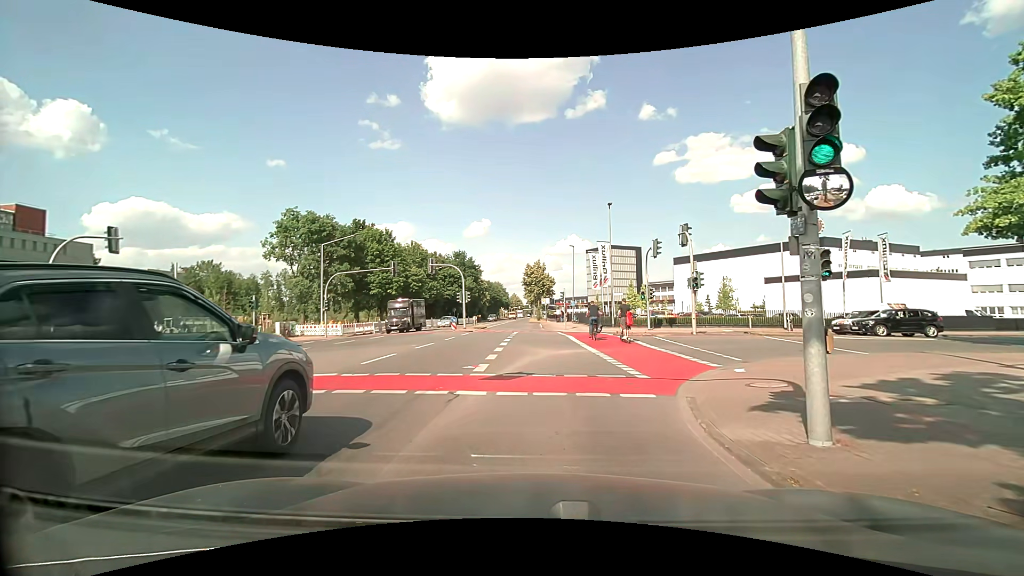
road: secondary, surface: asphalt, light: Day
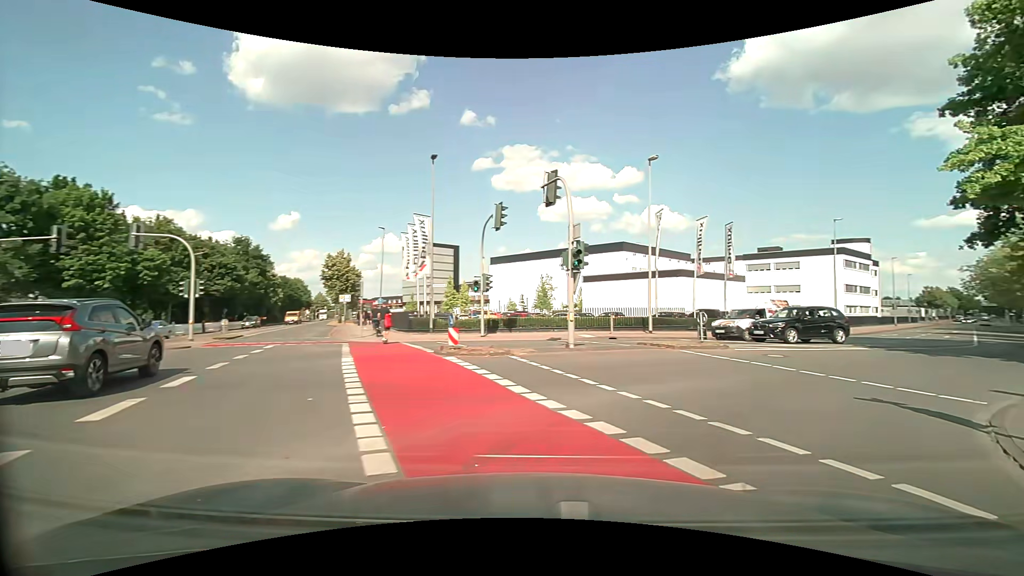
(+1.4, +13.4) m; +21°
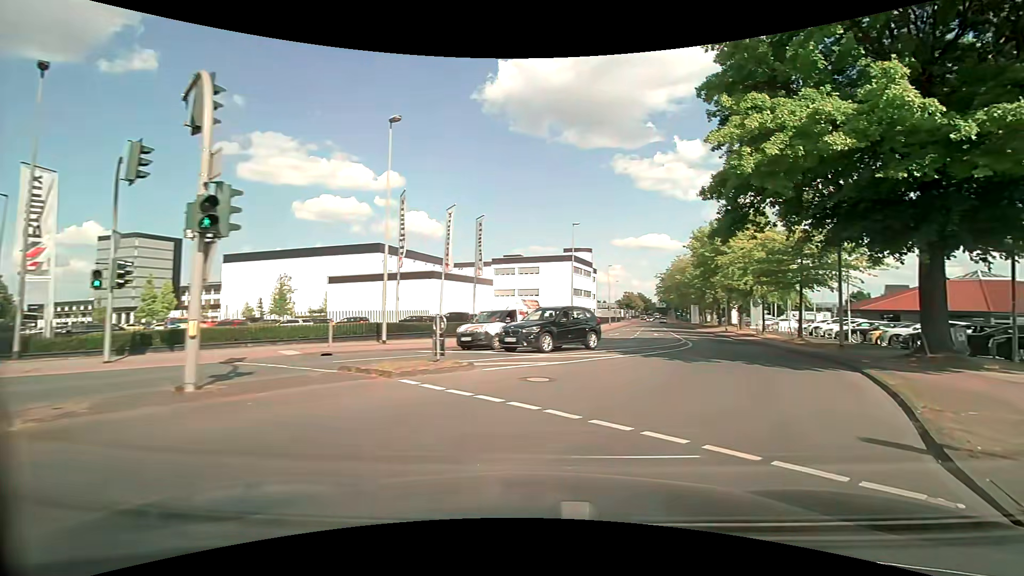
(+1.8, +6.7) m; +28°
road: tertiary
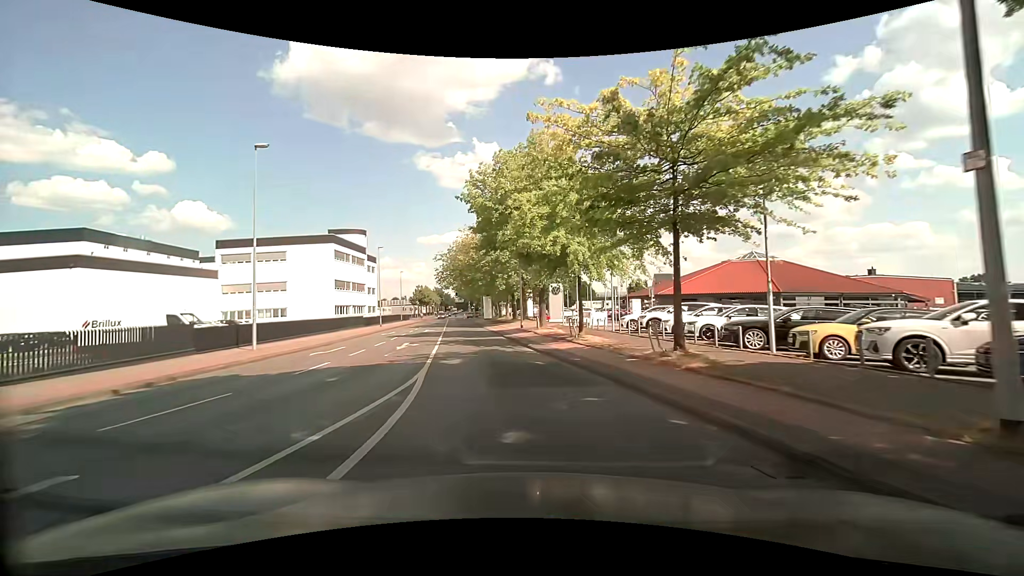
(+6.9, +19.9) m; +23°
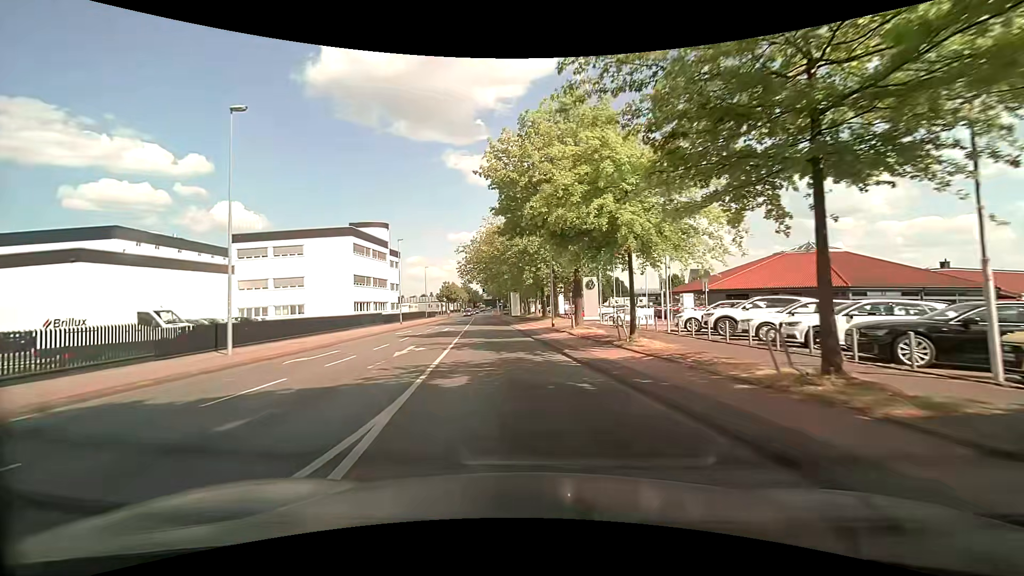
(-0.1, +5.0) m; -4°
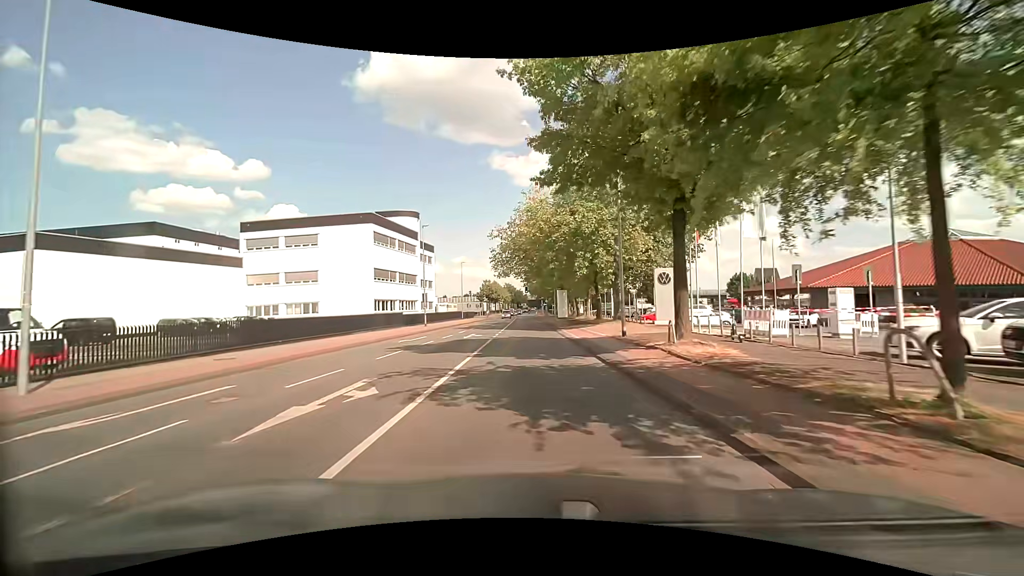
(-0.5, +10.8) m; -4°
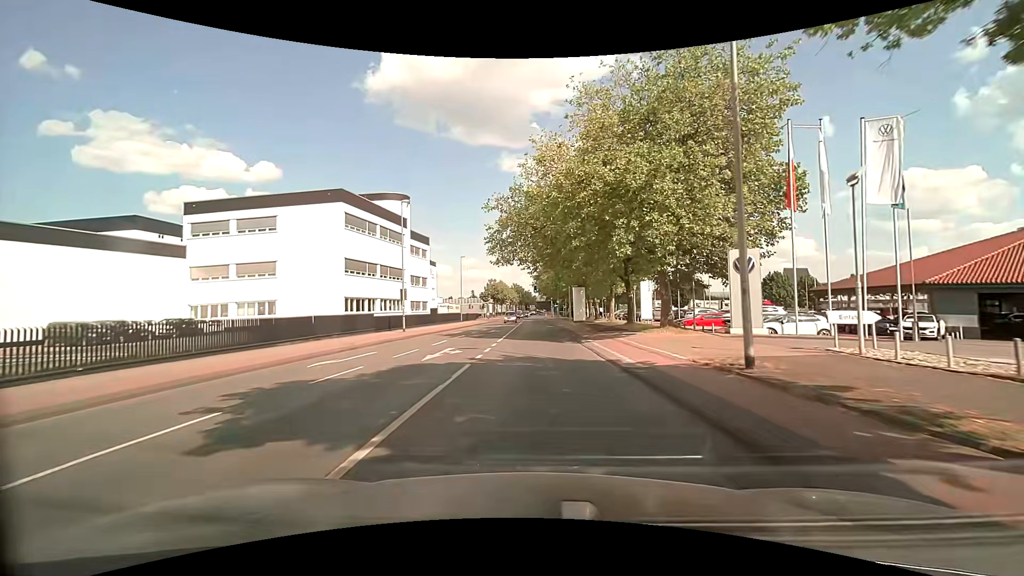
(-0.3, +11.8) m; -2°
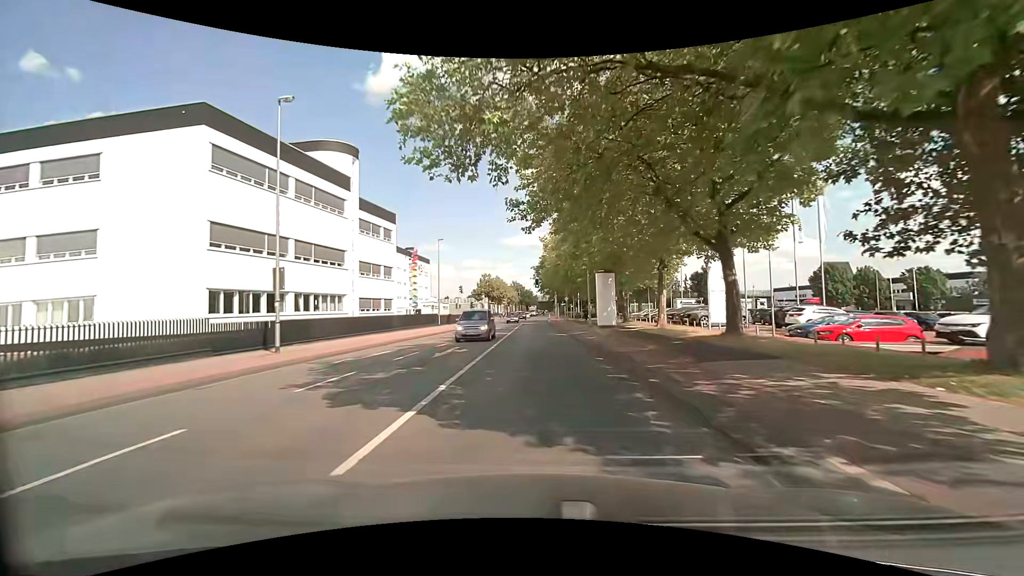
(0.0, +19.3) m; 0°
(0, +10) (0, +20) (0, +30) (0, +40) (0, +50) (0, +60) (0, +70) (+1, +80) (+1, +90) (+1, +100) m
